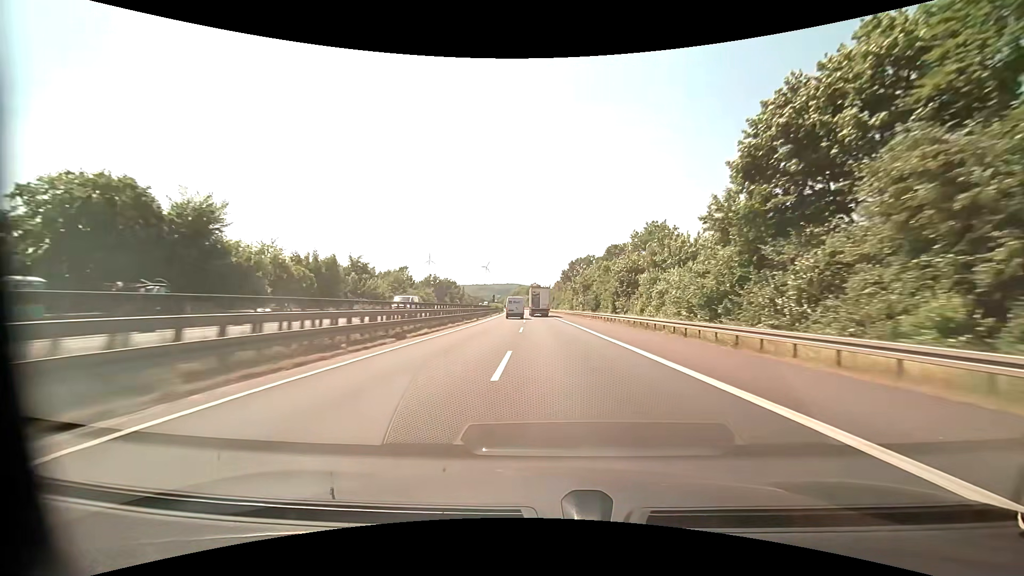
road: motorway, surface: asphalt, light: Day
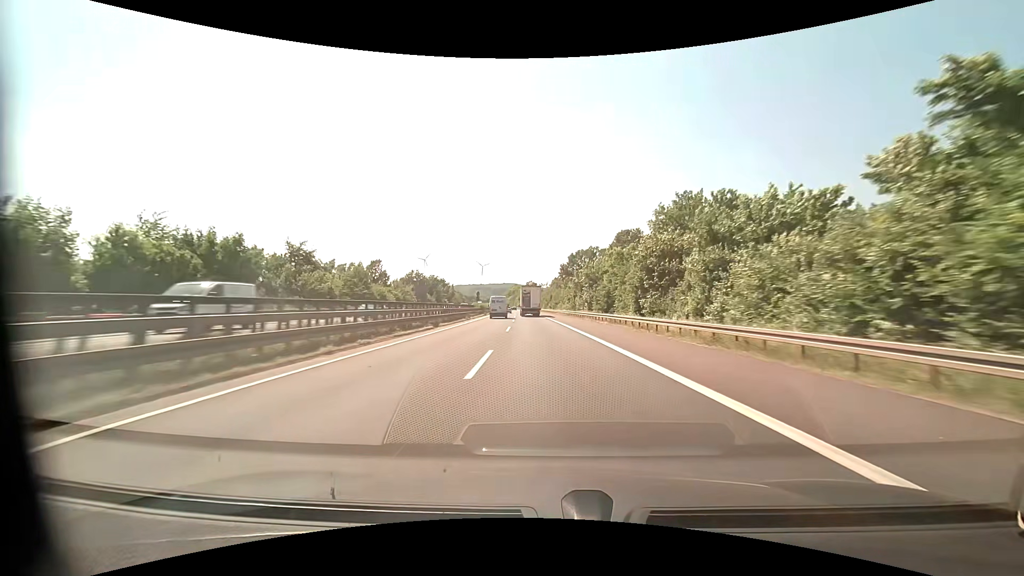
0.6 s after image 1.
(+0.1, +17.7) m; +1°
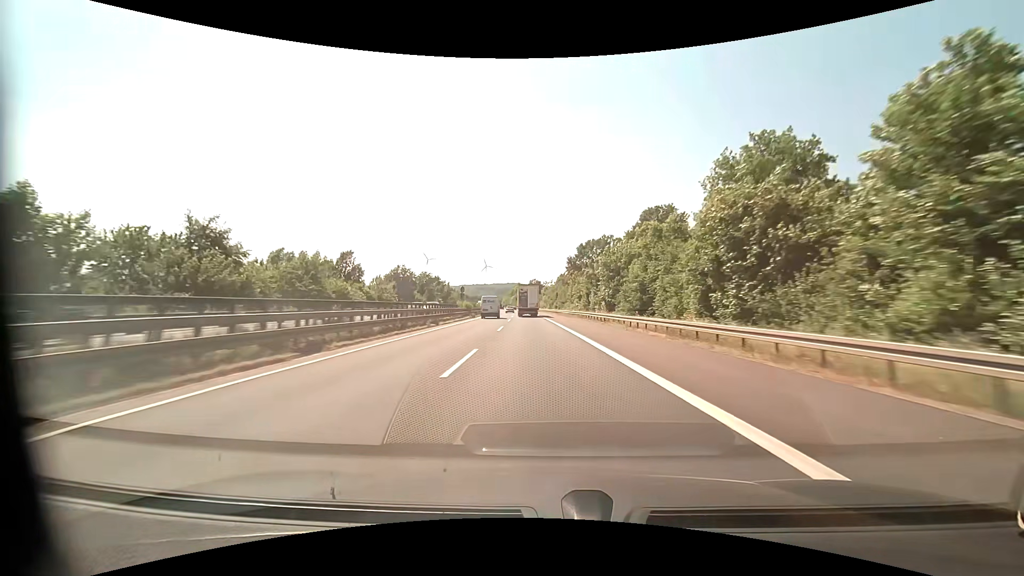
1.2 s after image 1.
(-0.1, +17.8) m; -1°
